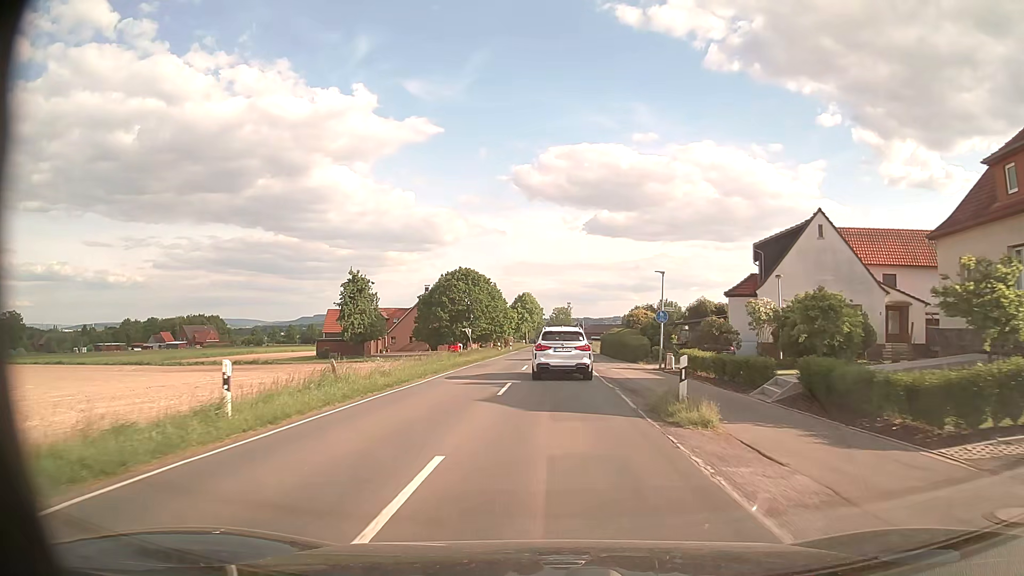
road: secondary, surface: asphalt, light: Day
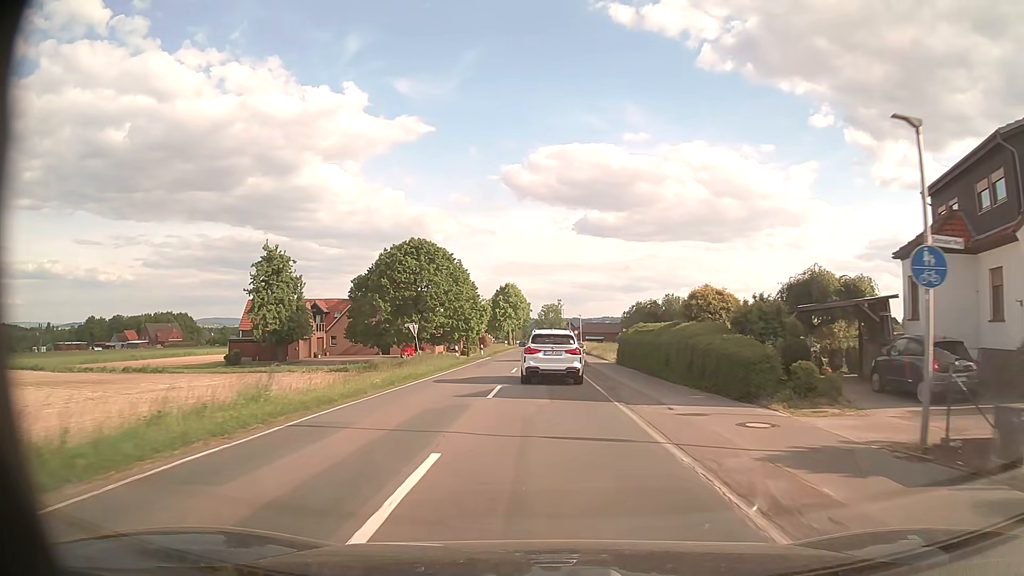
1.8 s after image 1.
(+0.1, +24.3) m; +1°
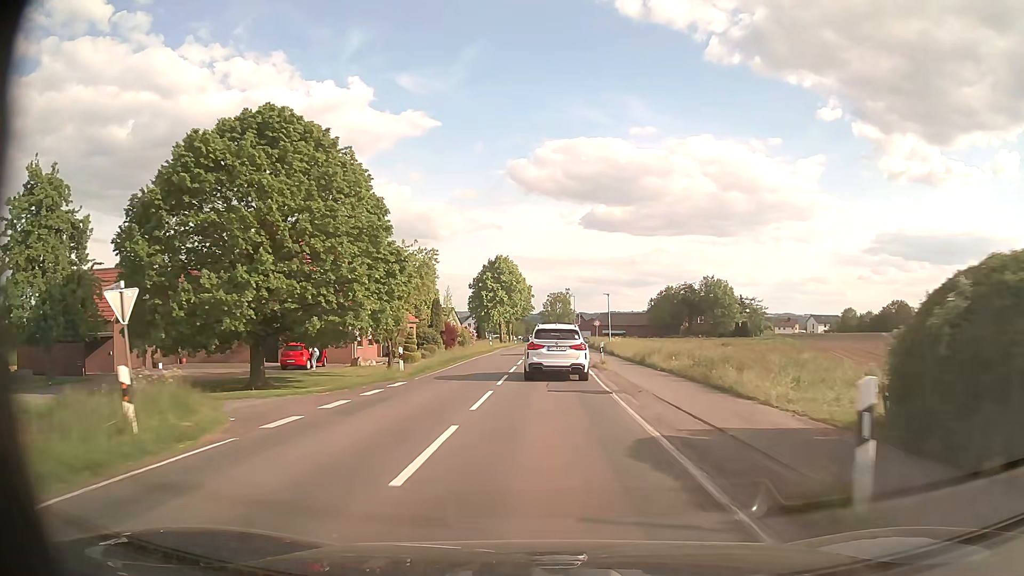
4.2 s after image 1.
(-0.1, +33.7) m; -1°
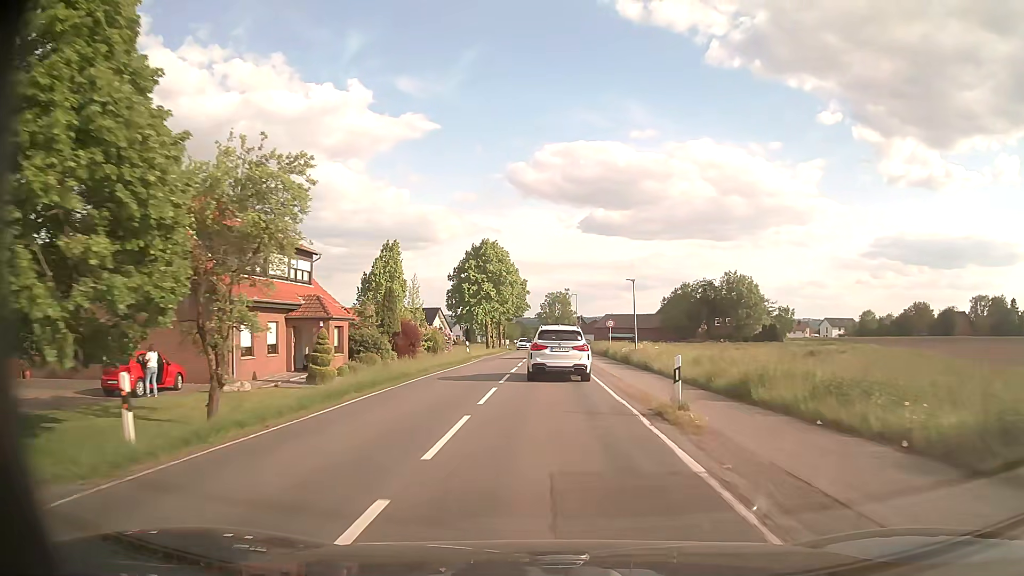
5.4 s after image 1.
(0.0, +16.7) m; 0°
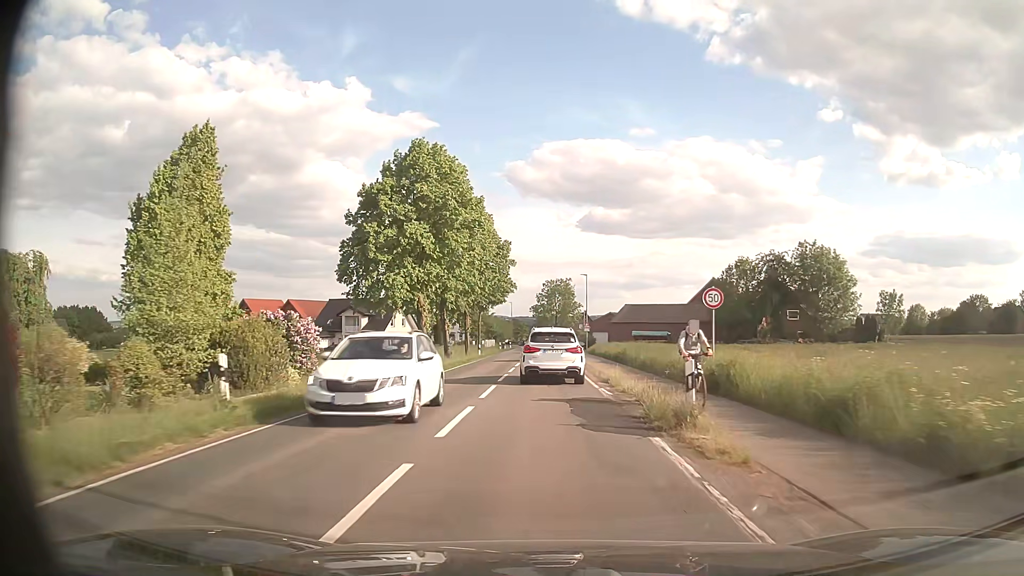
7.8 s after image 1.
(+0.1, +34.5) m; 0°
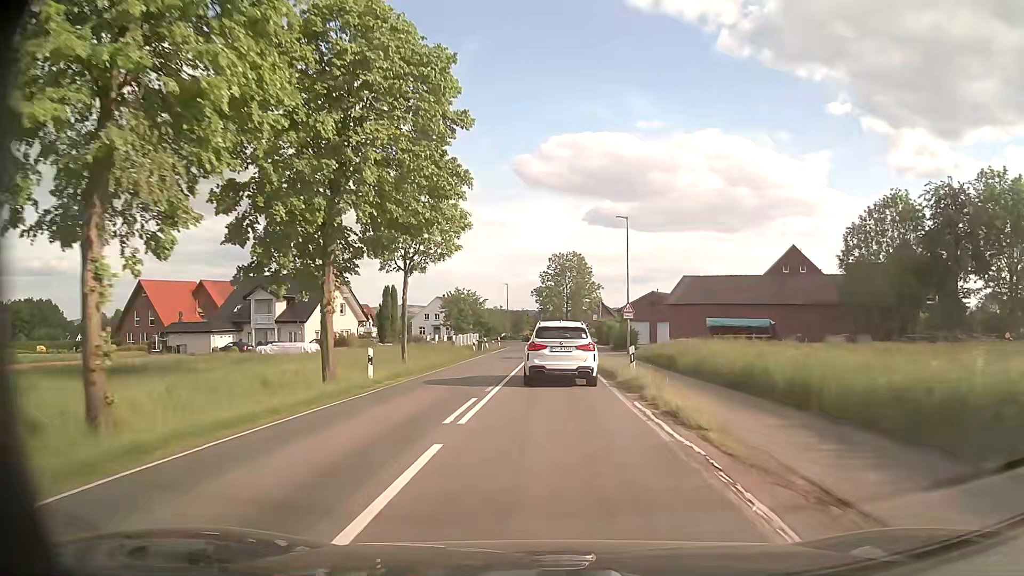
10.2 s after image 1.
(-0.2, +35.1) m; 0°
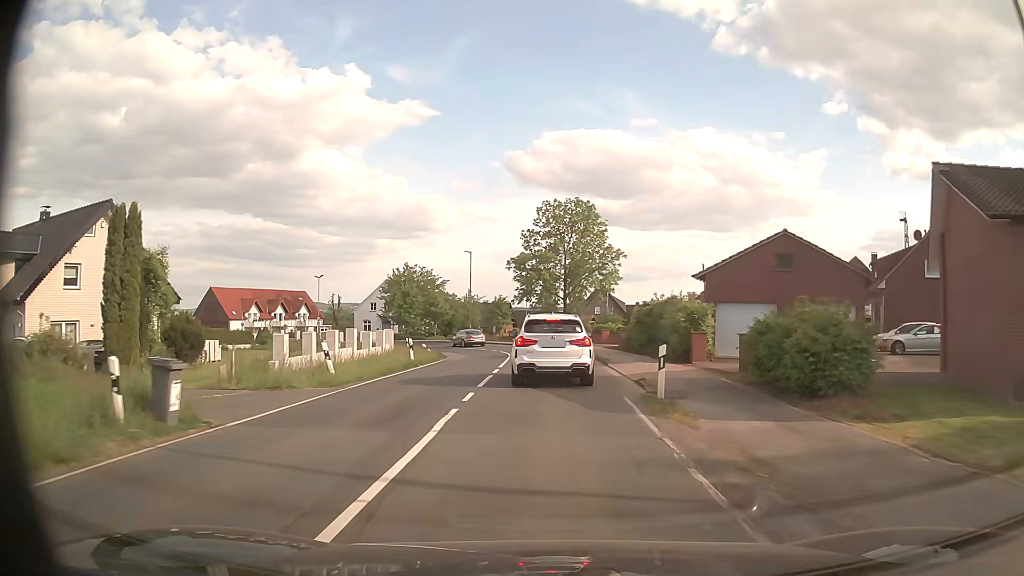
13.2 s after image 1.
(+0.1, +38.6) m; +1°
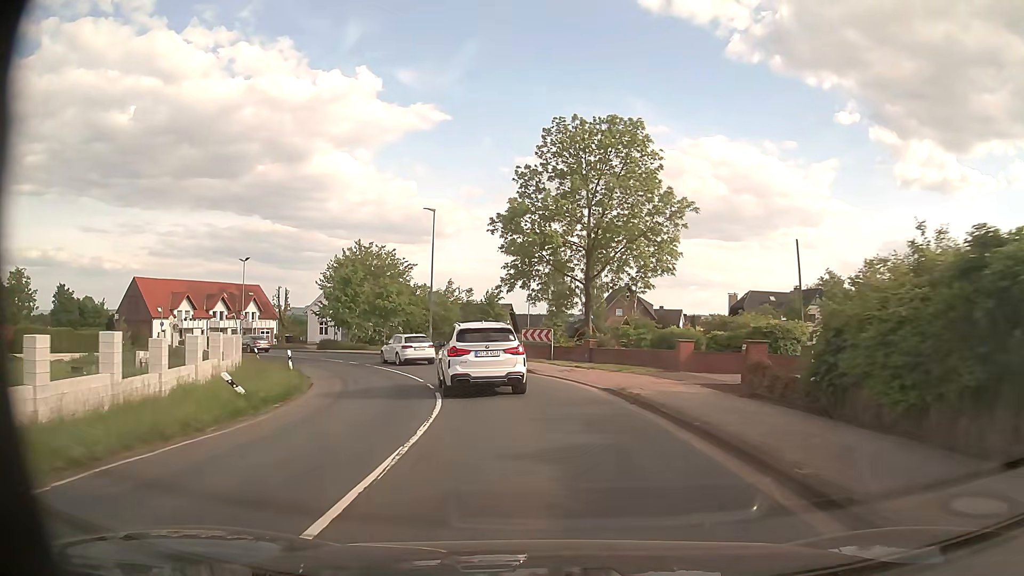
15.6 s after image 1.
(-0.1, +26.0) m; -1°
(0, +10) (-2, +20) (-5, +29) (-10, +38) (-16, +46) (-24, +52) (-32, +58) (-41, +63) (-50, +68) (-58, +72) m
